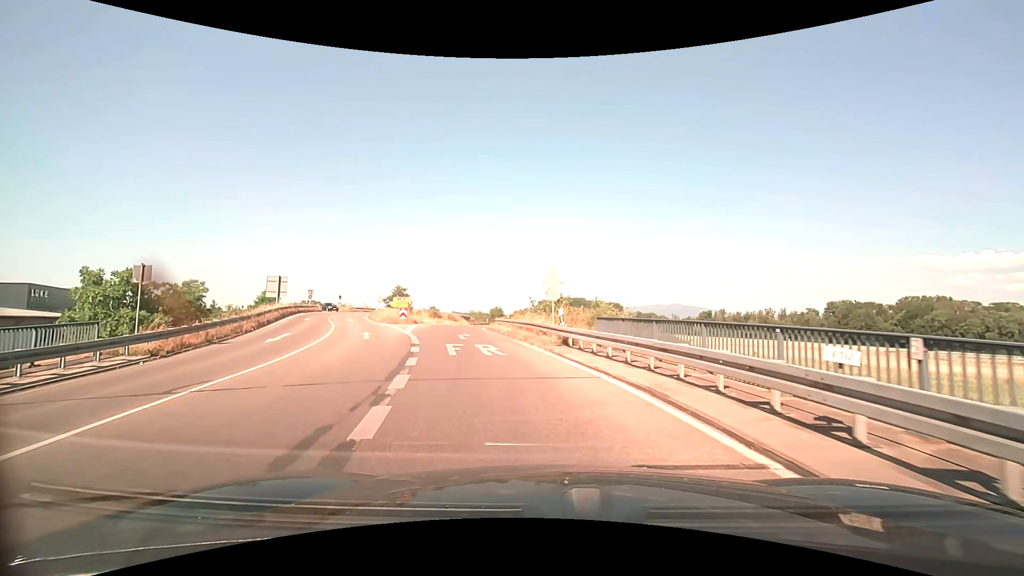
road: trunk_link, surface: asphalt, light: Day
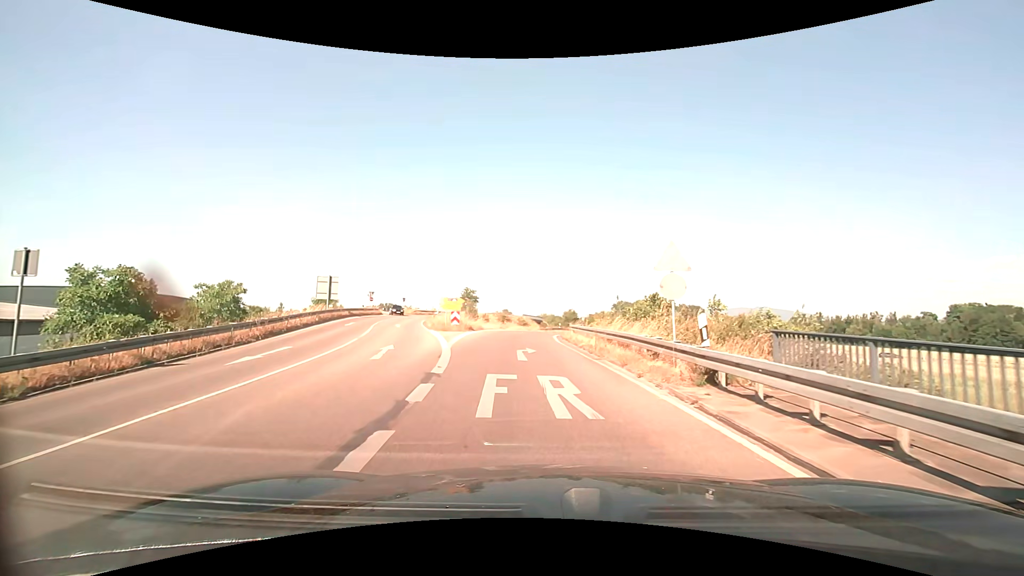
(-0.6, +7.7) m; -8°
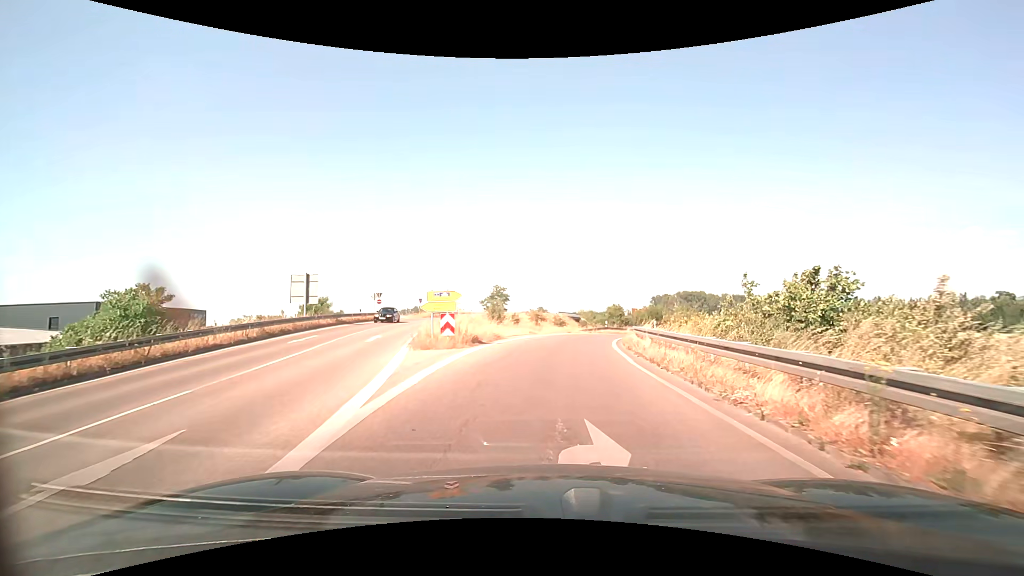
(-0.5, +12.4) m; -4°
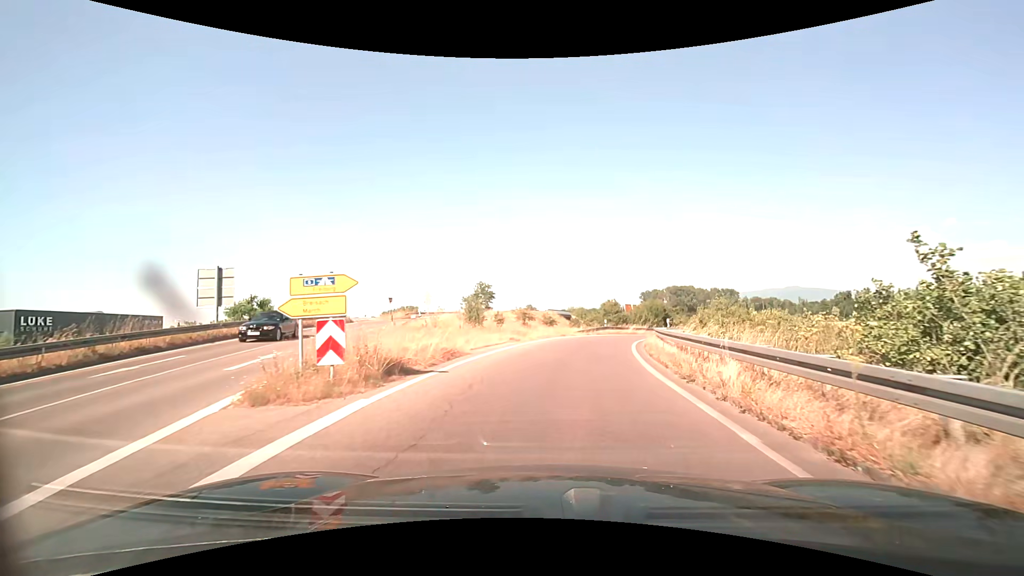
(+0.1, +8.8) m; +1°
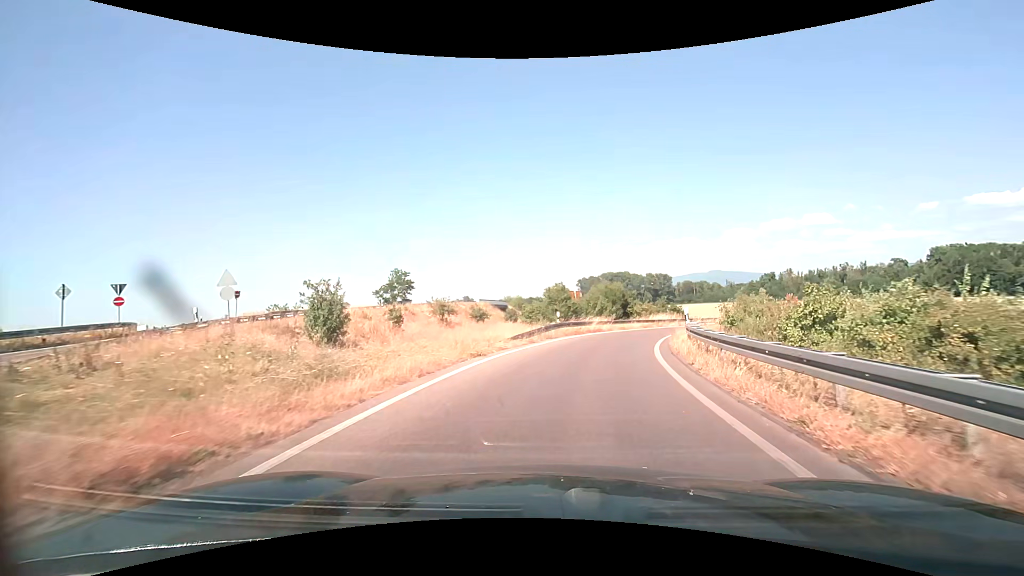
(+1.1, +18.6) m; +7°
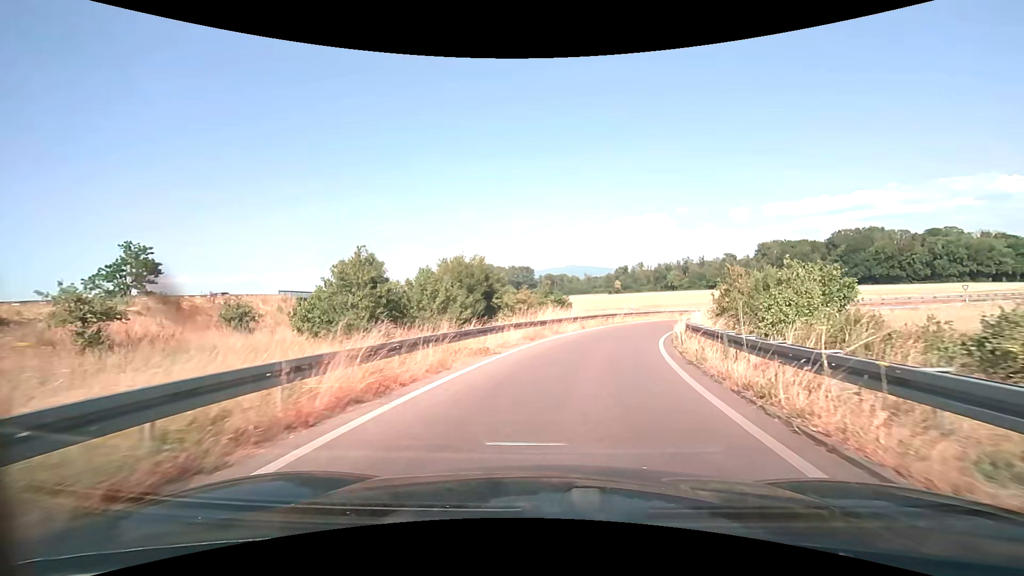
(+3.7, +26.1) m; +15°
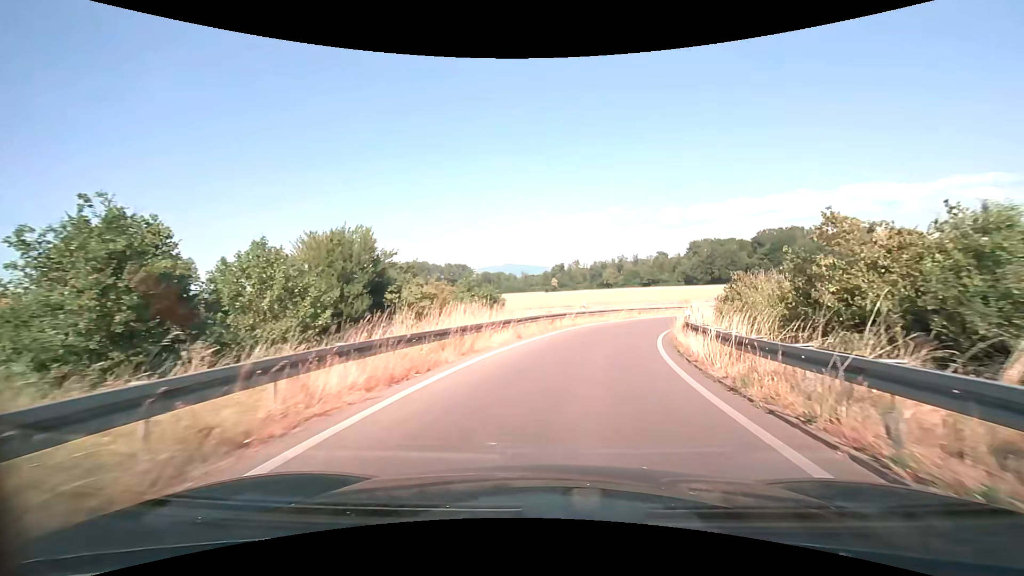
(+0.7, +11.7) m; +7°
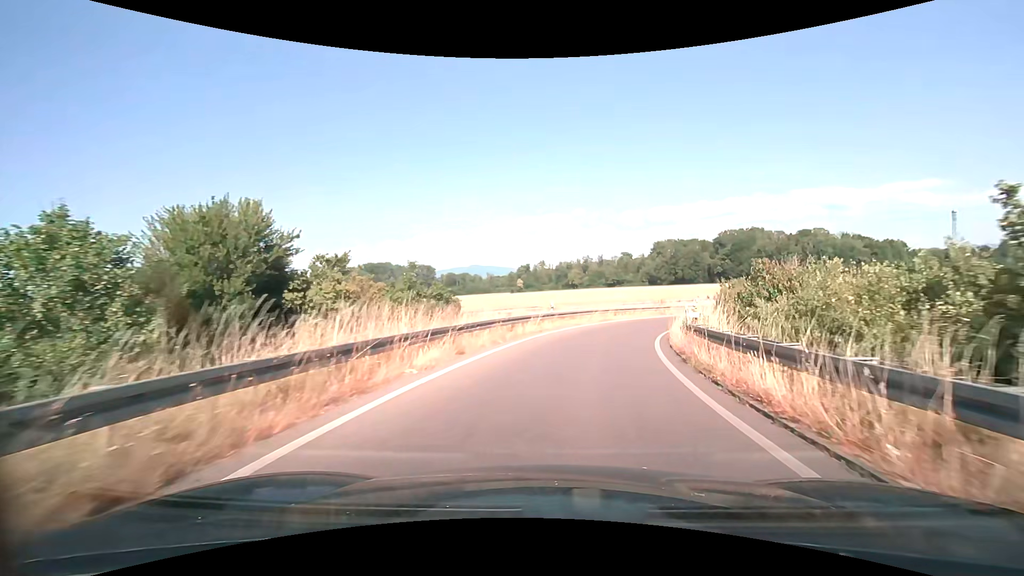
(+0.2, +6.1) m; +4°
(0, +10) (+2, +20) (+5, +29) (+9, +38) (+15, +47) (+22, +53) (+31, +59) (+39, +64) (+49, +67) (+58, +70) m
